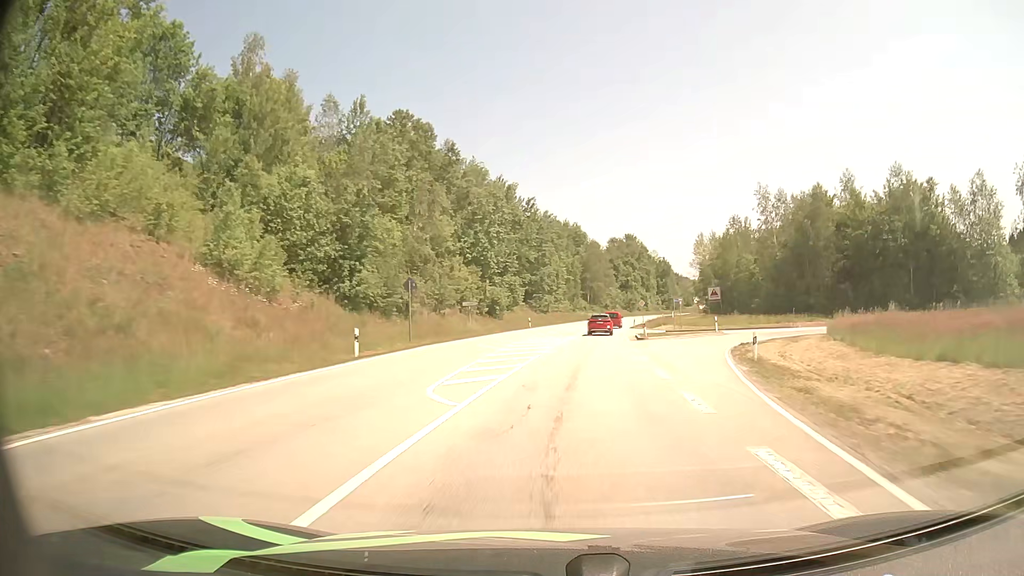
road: secondary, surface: asphalt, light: Day
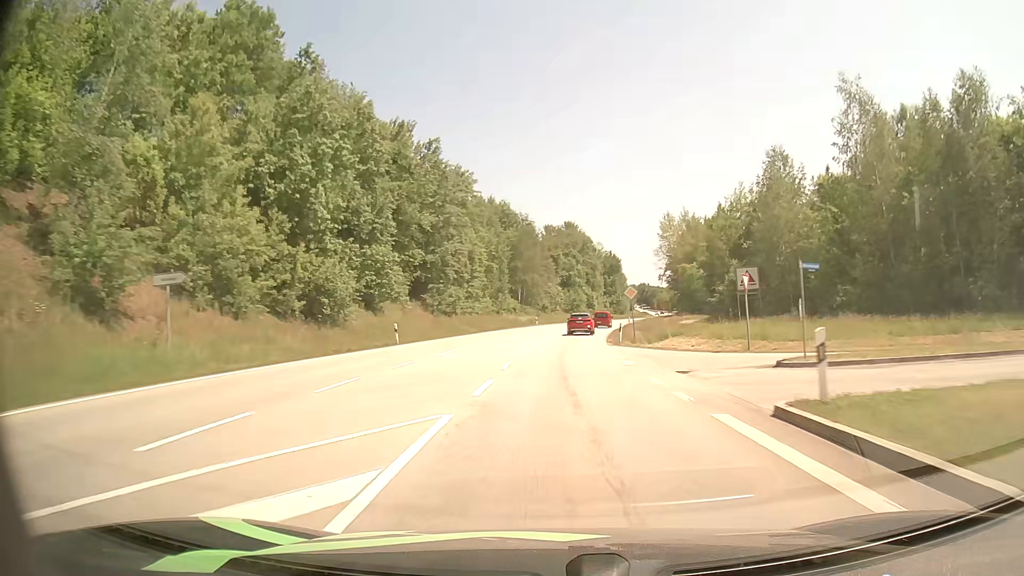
(+2.3, +39.4) m; +6°
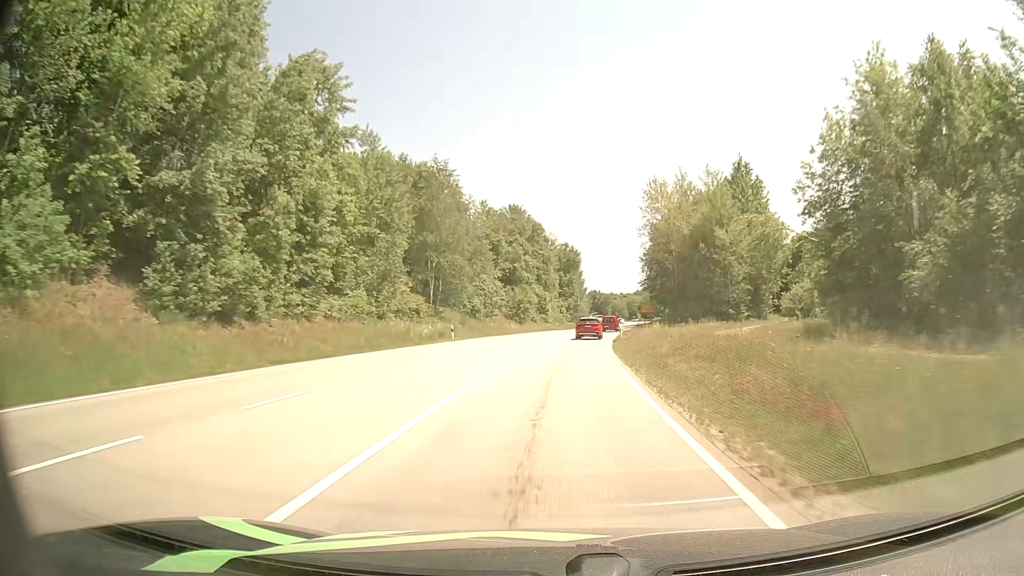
(+1.5, +38.0) m; +5°
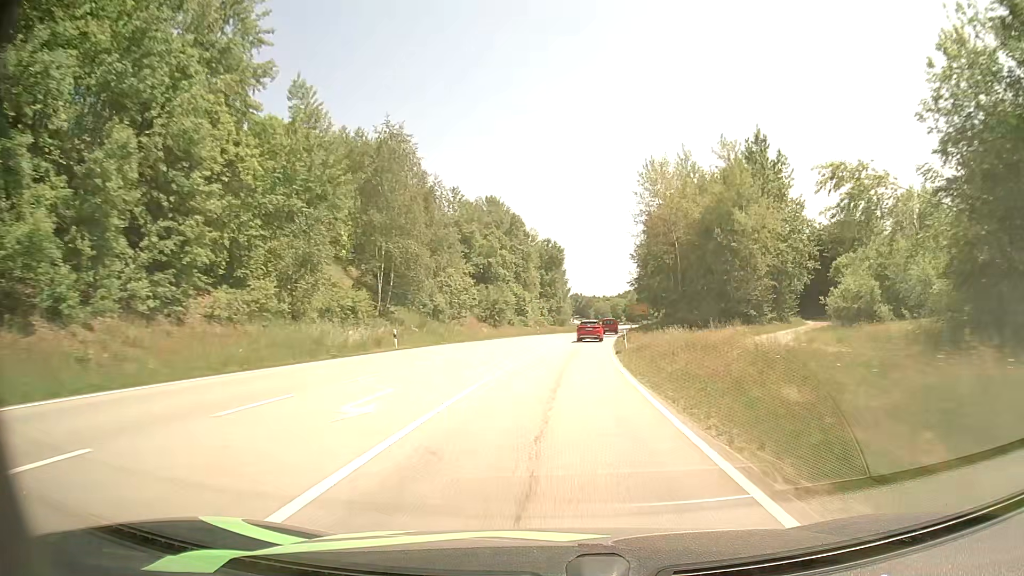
(+0.1, +12.8) m; +1°
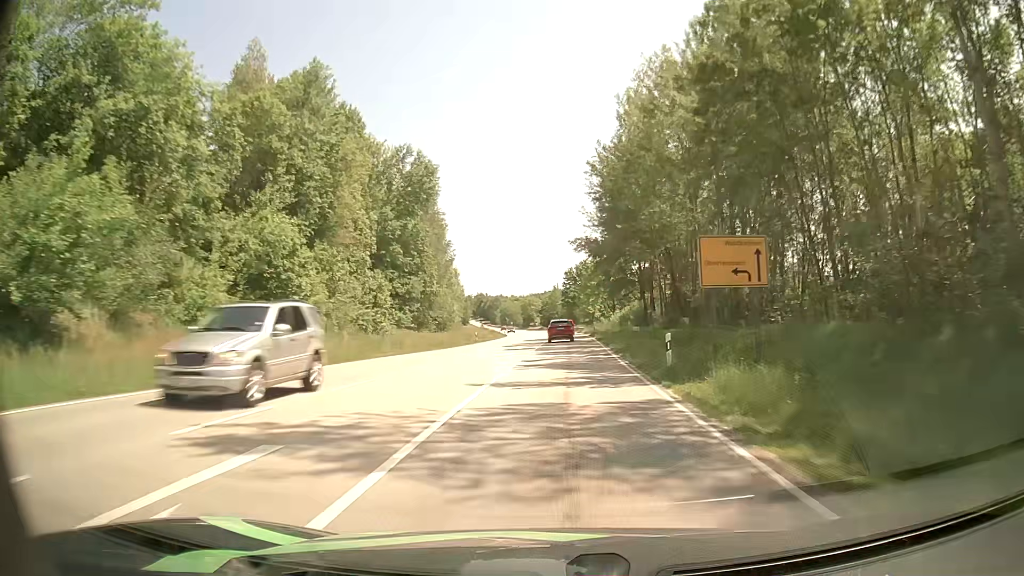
(+4.7, +66.5) m; +8°
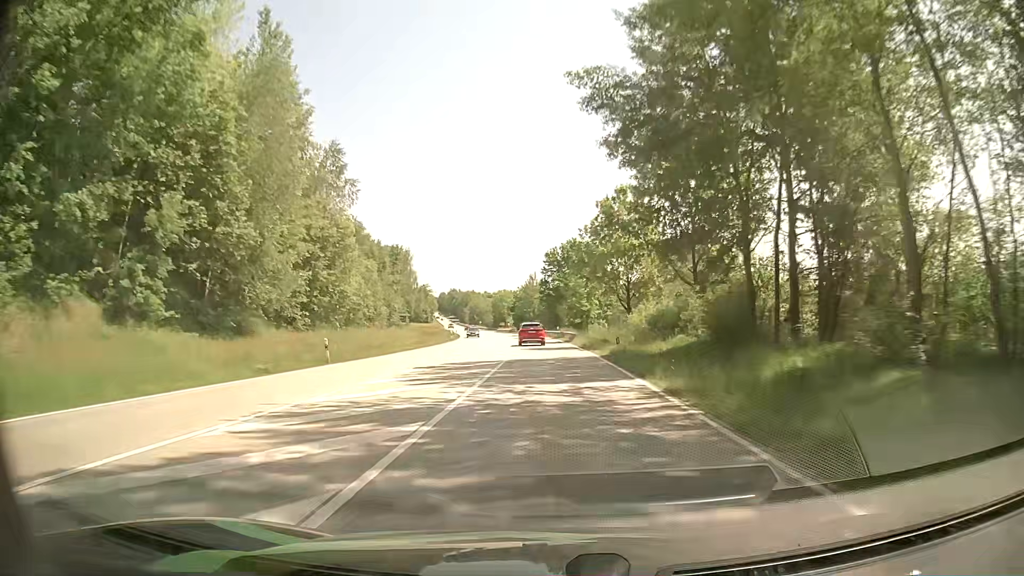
(+0.8, +40.6) m; +1°
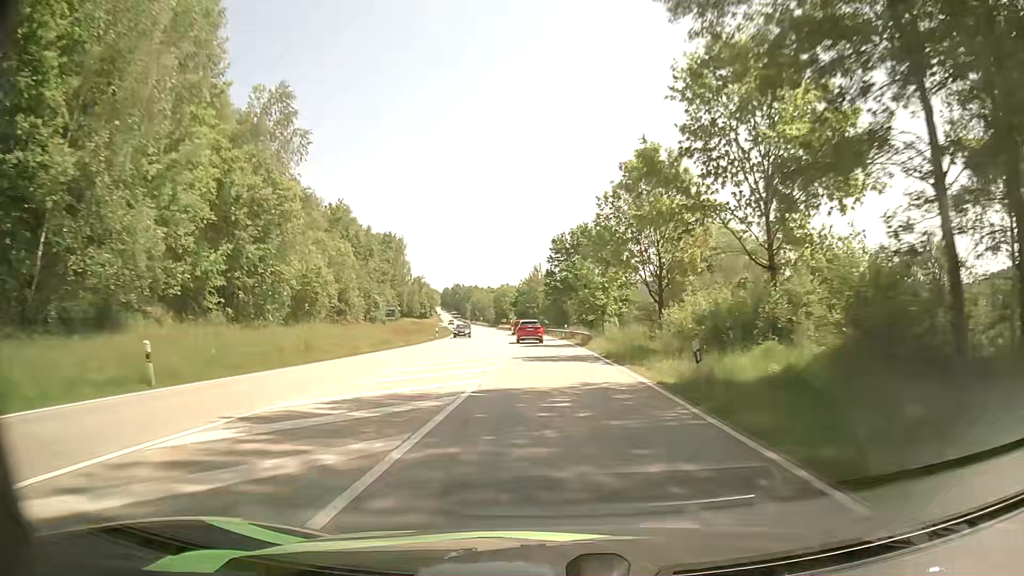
(0.0, +13.7) m; 0°
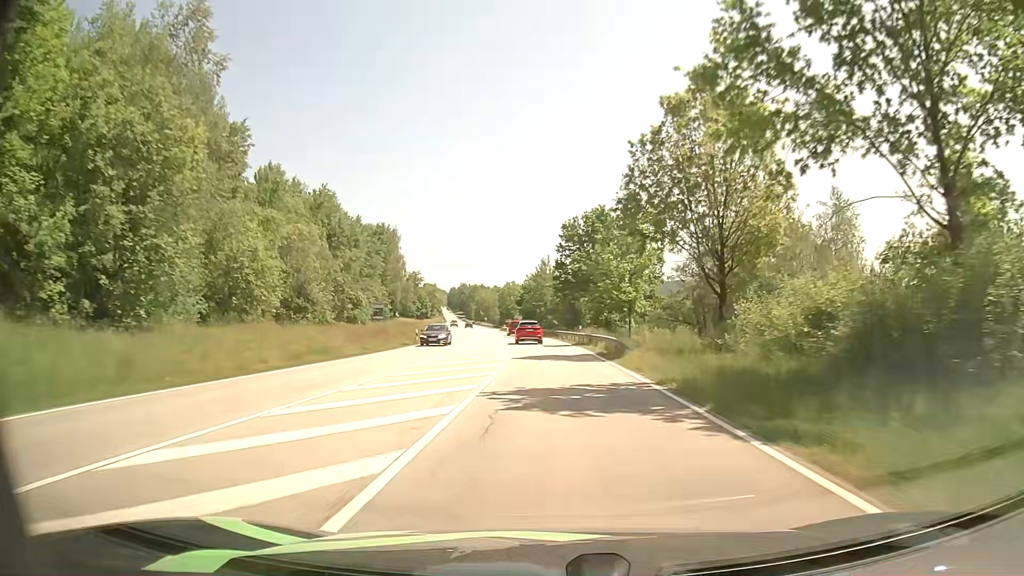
(-0.1, +13.7) m; -1°
(0, +10) (0, +20) (-1, +30) (-1, +40) (-2, +50) (-2, +60) (-3, +70) (-4, +80) (-5, +90) (-7, +100) m
